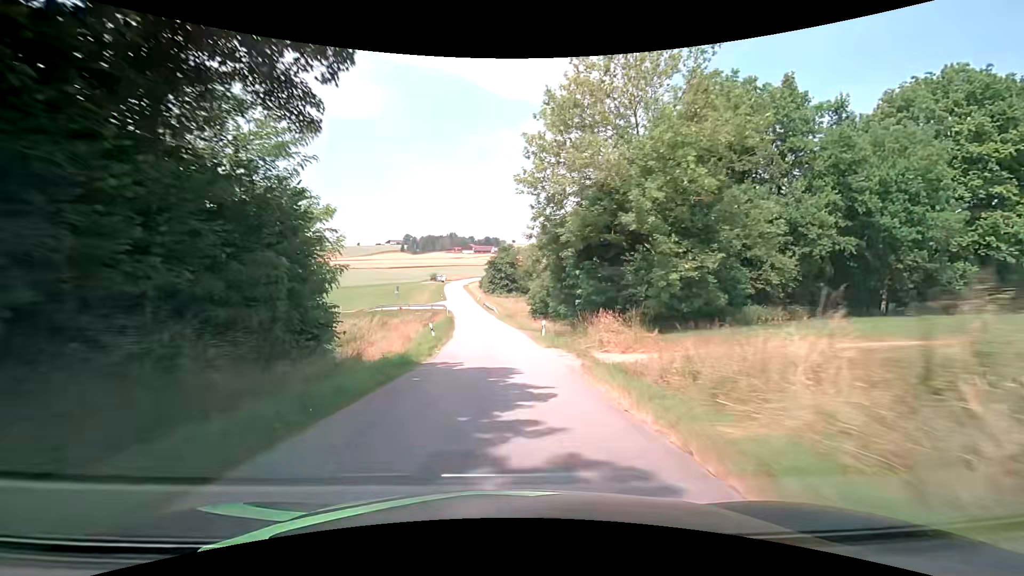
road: unclassified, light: Day
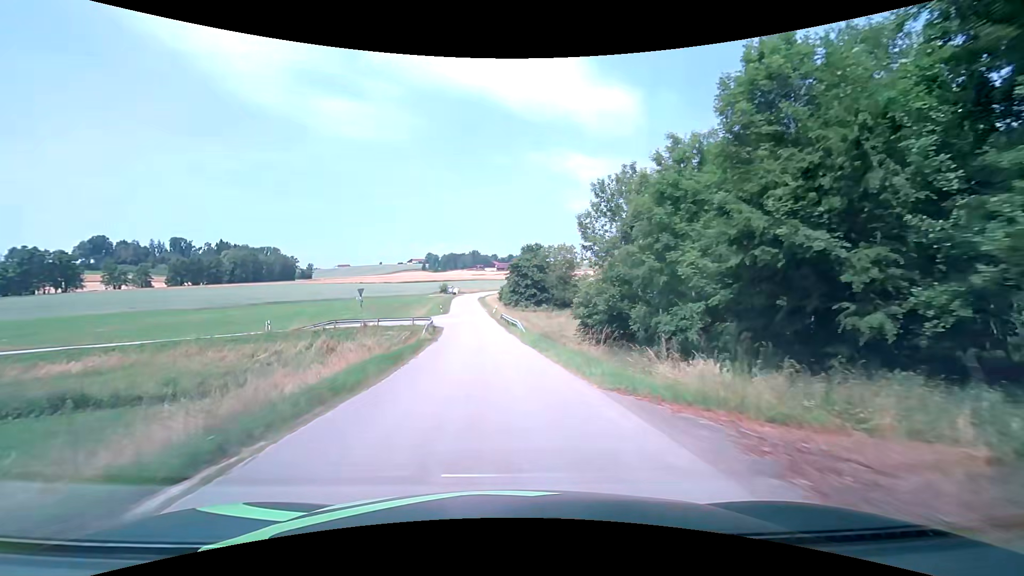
(-0.5, +28.0) m; -3°
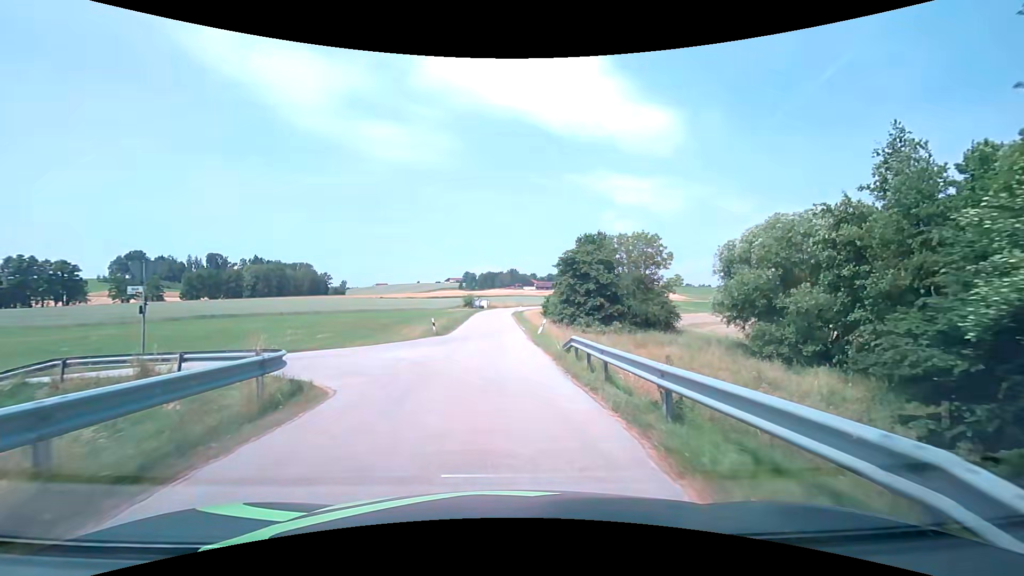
(-1.0, +29.9) m; -4°
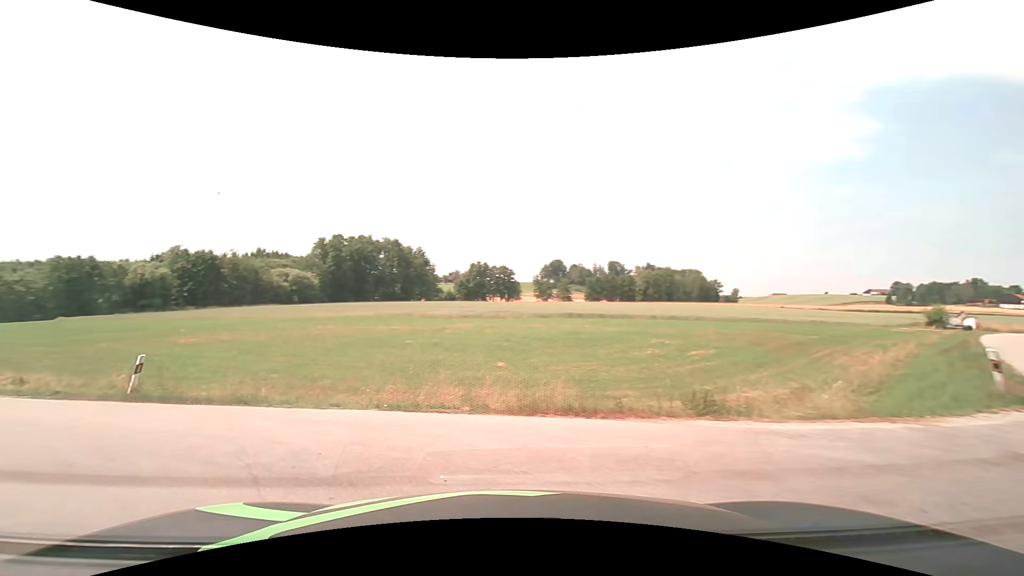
(-3.6, +15.8) m; -43°
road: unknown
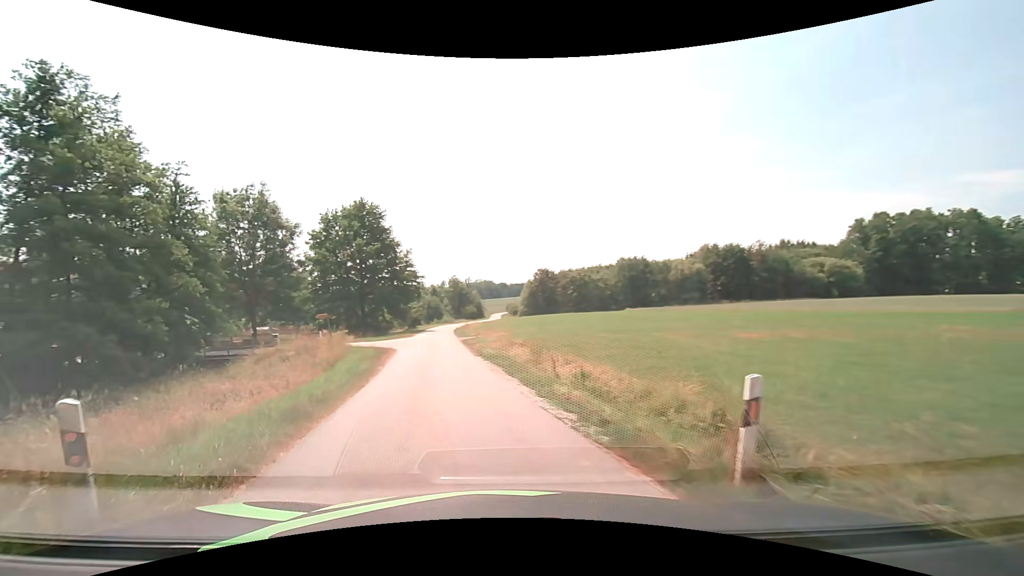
(-5.1, +9.1) m; -55°
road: unclassified
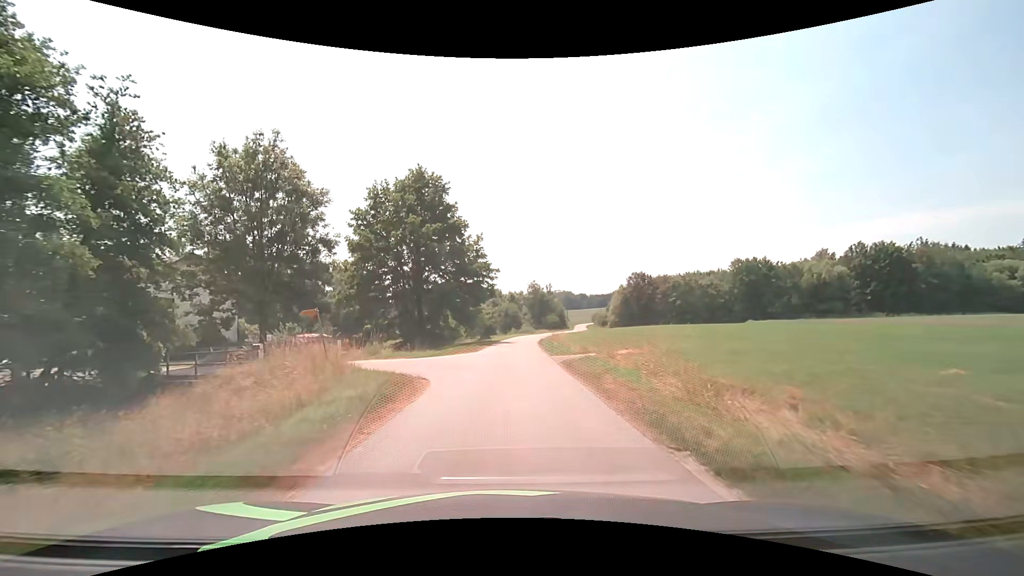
(-2.2, +16.1) m; -10°
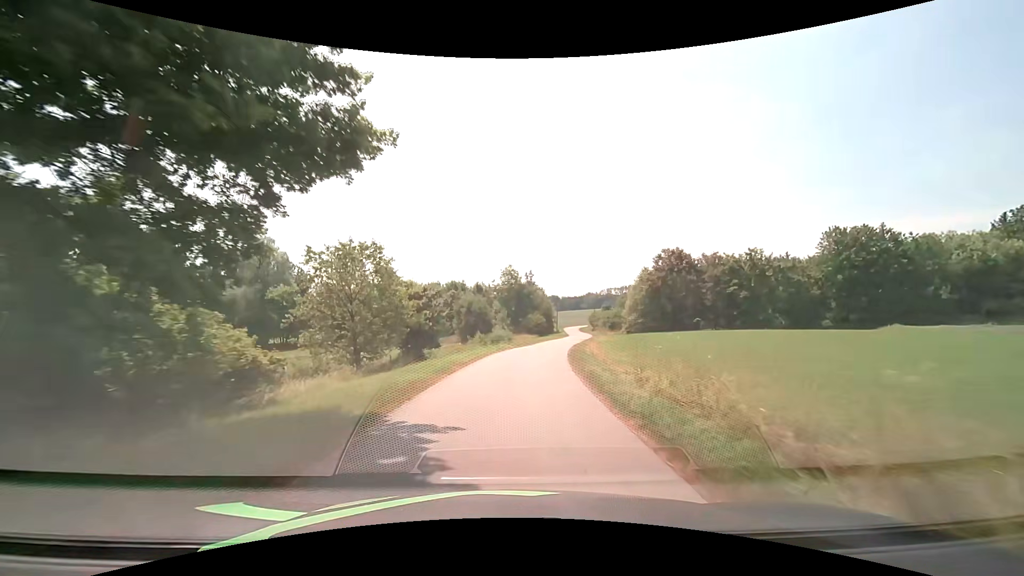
(+0.7, +39.2) m; +3°
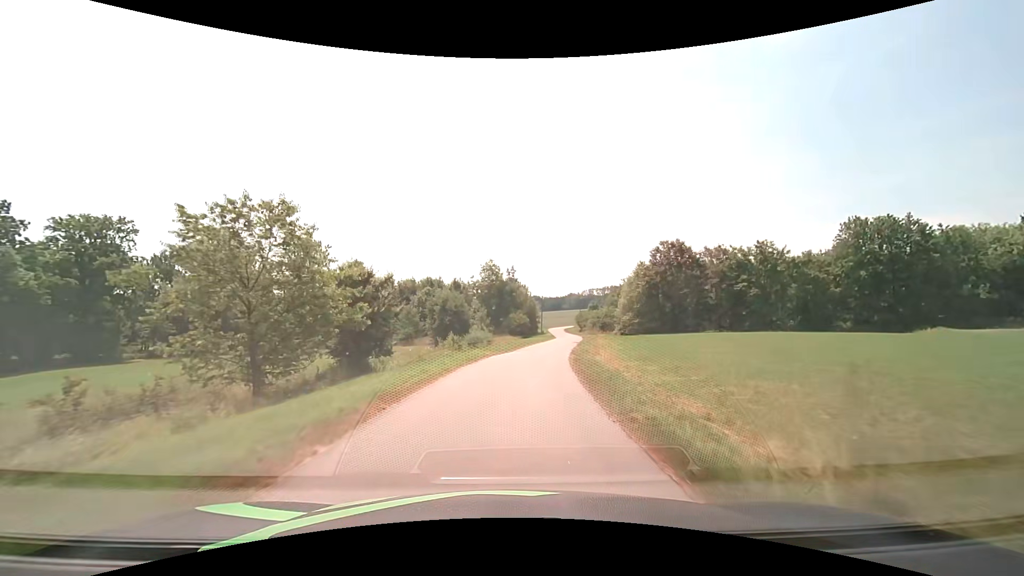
(+0.2, +8.2) m; +2°
(0, +10) (+1, +20) (+2, +30) (+4, +40) (+6, +50) (+7, +59) (+8, +69) (+9, +79) (+10, +89) (+10, +99) m
